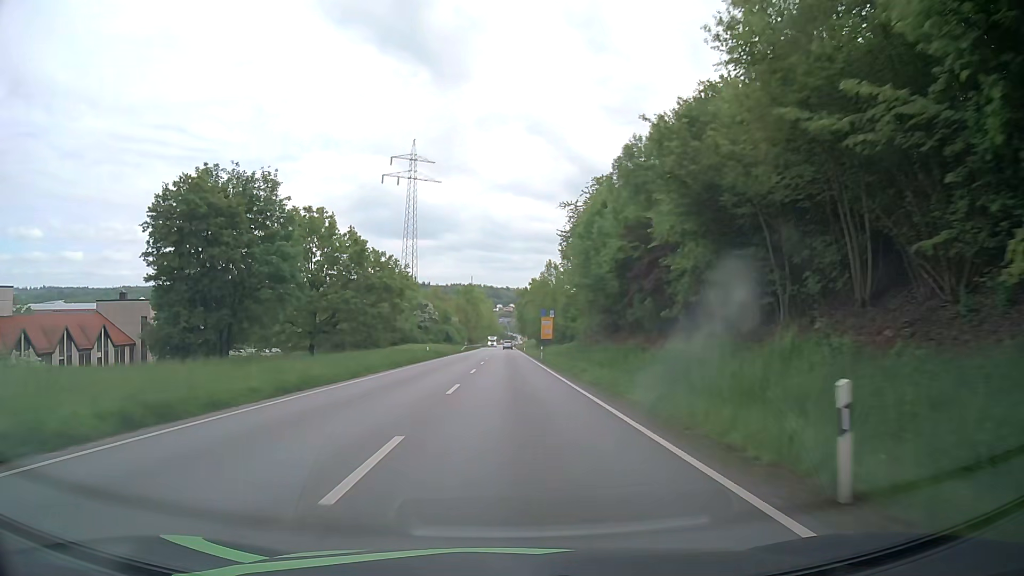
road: primary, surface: asphalt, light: Day
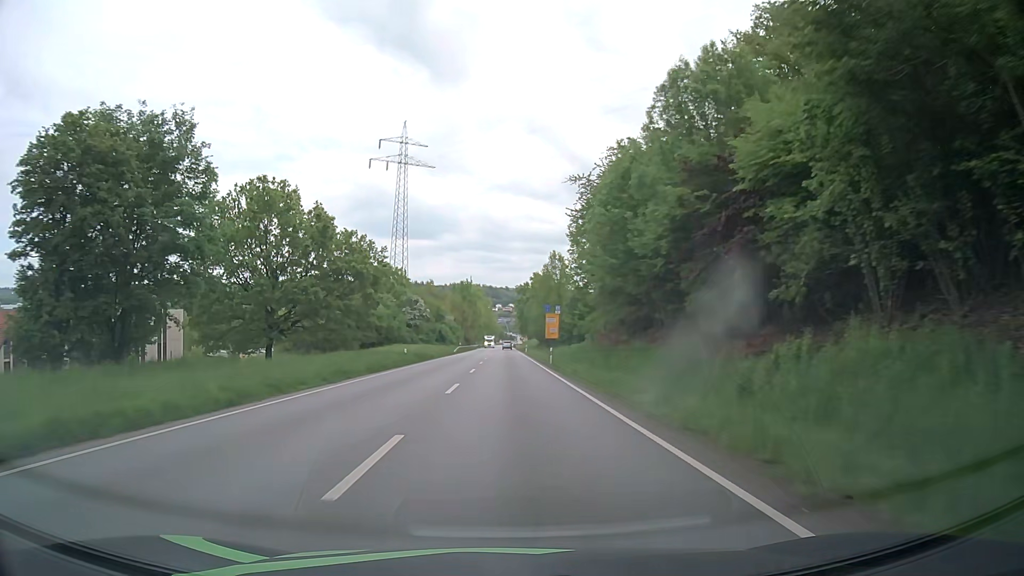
(0.0, +11.8) m; 0°
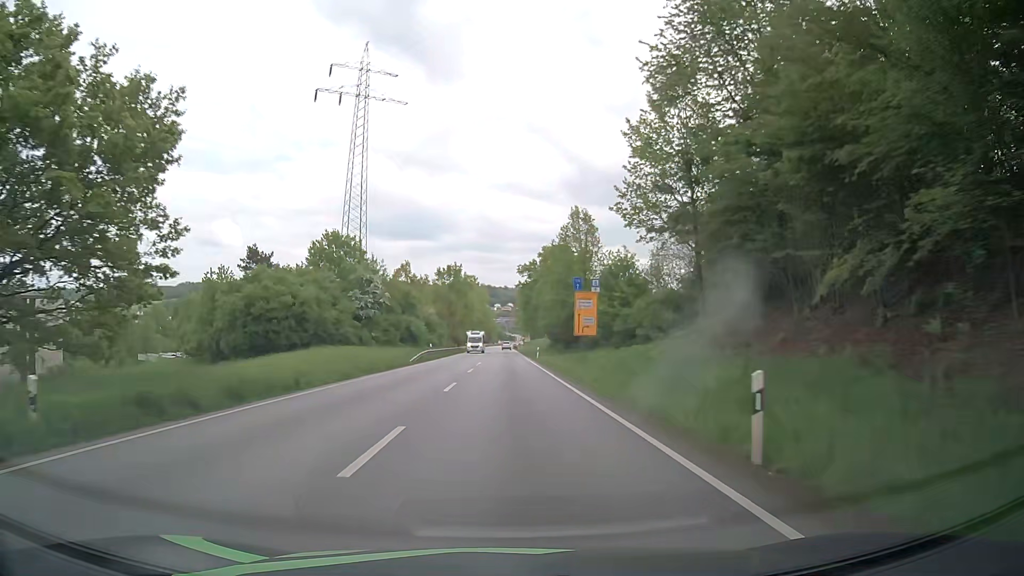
(0.0, +35.2) m; 0°
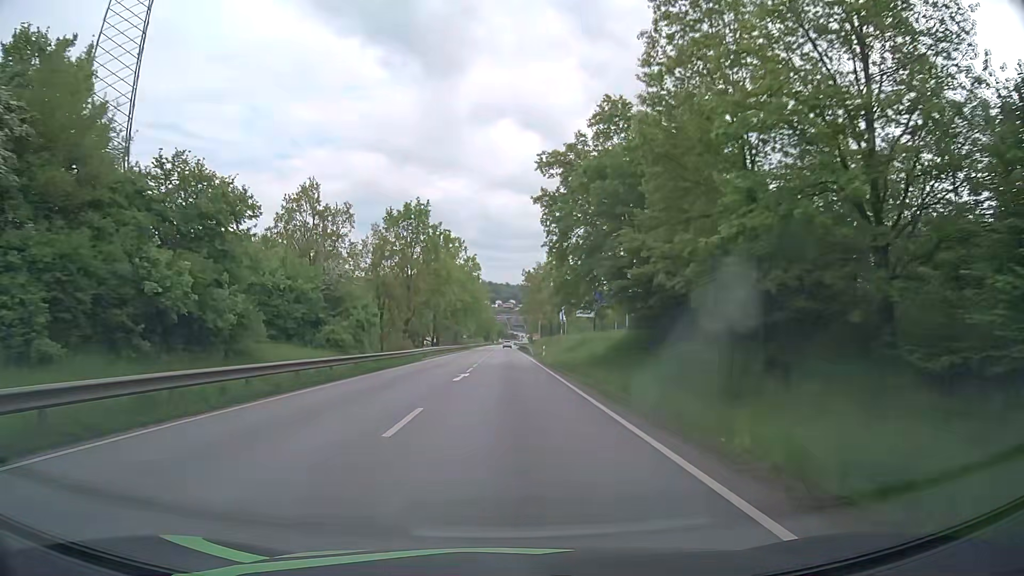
(0.0, +56.9) m; 0°
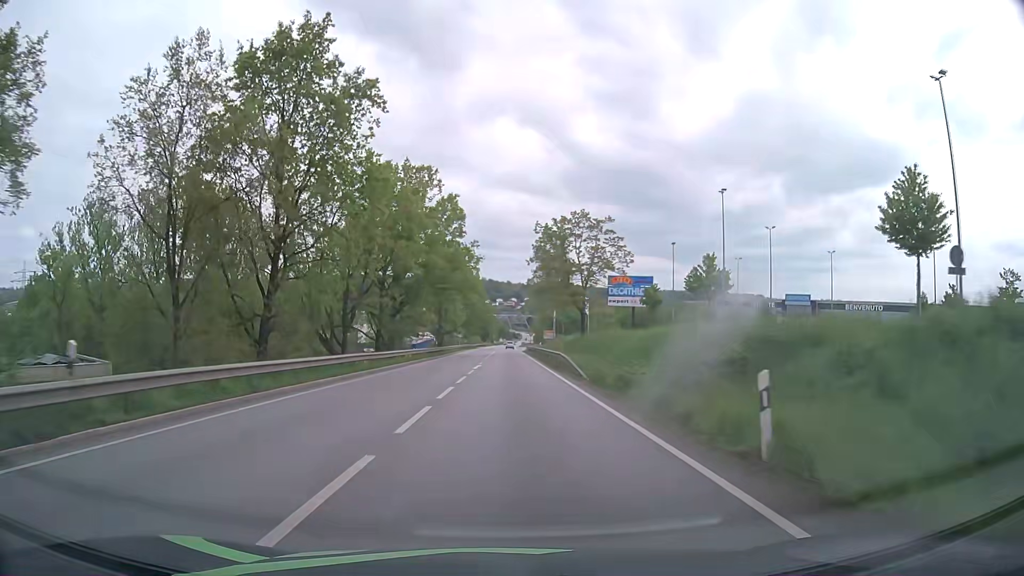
(-0.1, +43.2) m; 0°
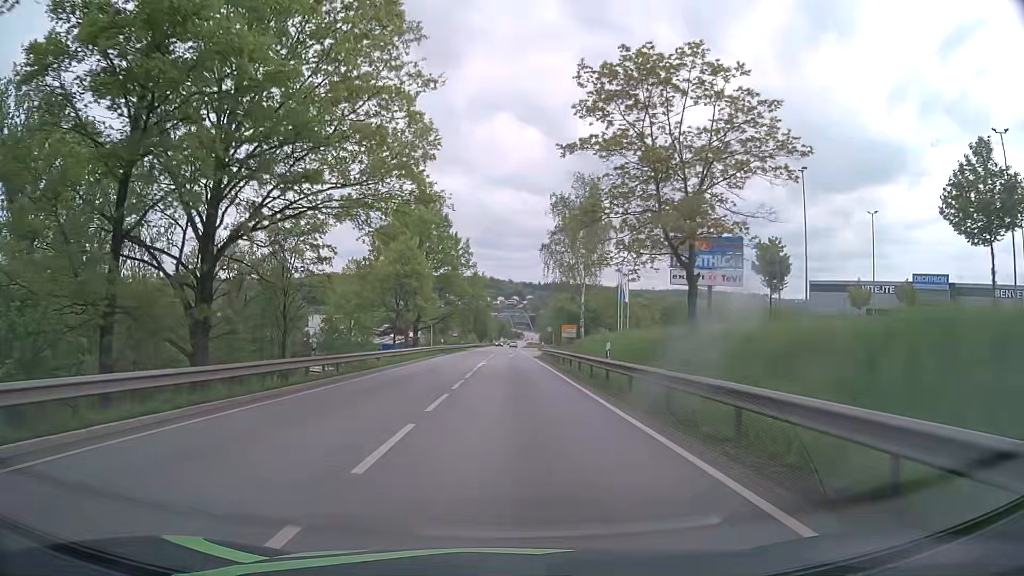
(-0.3, +38.9) m; -1°
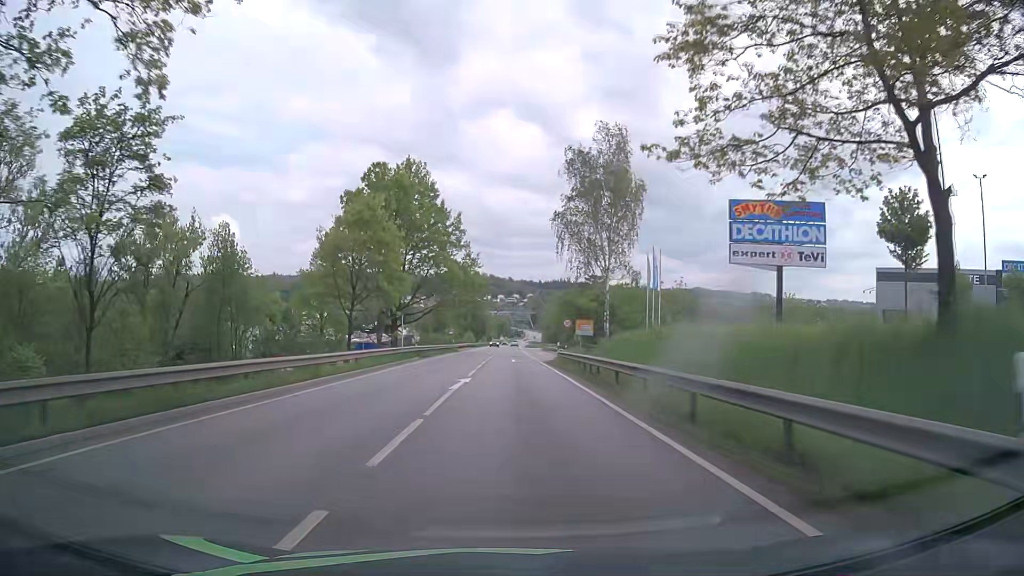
(0.0, +17.4) m; 0°
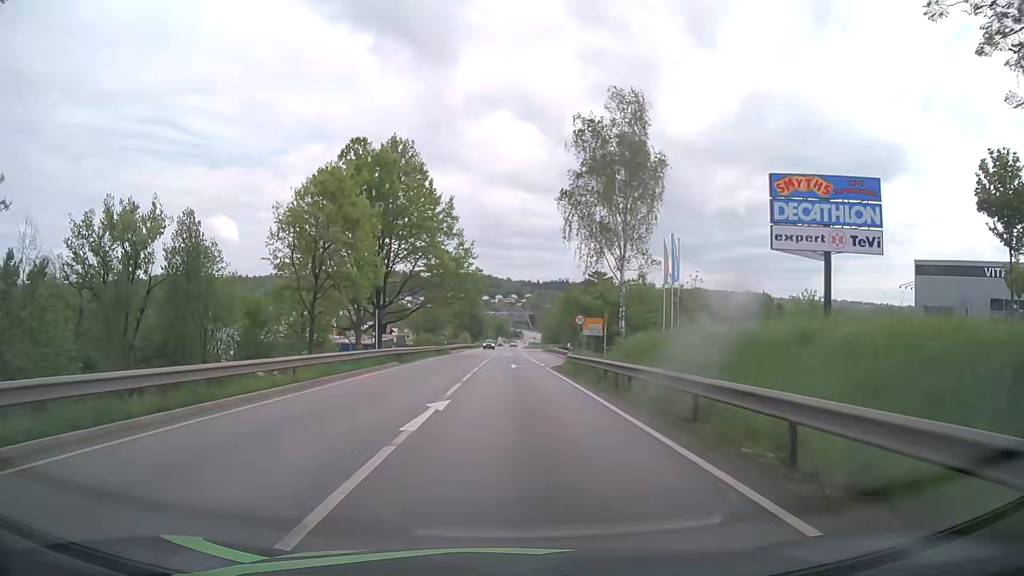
(0.0, +8.2) m; 0°
(0, +10) (0, +20) (0, +30) (+1, +40) (+1, +50) (+1, +60) (+2, +70) (+2, +80) (+2, +90) (+2, +100) m
